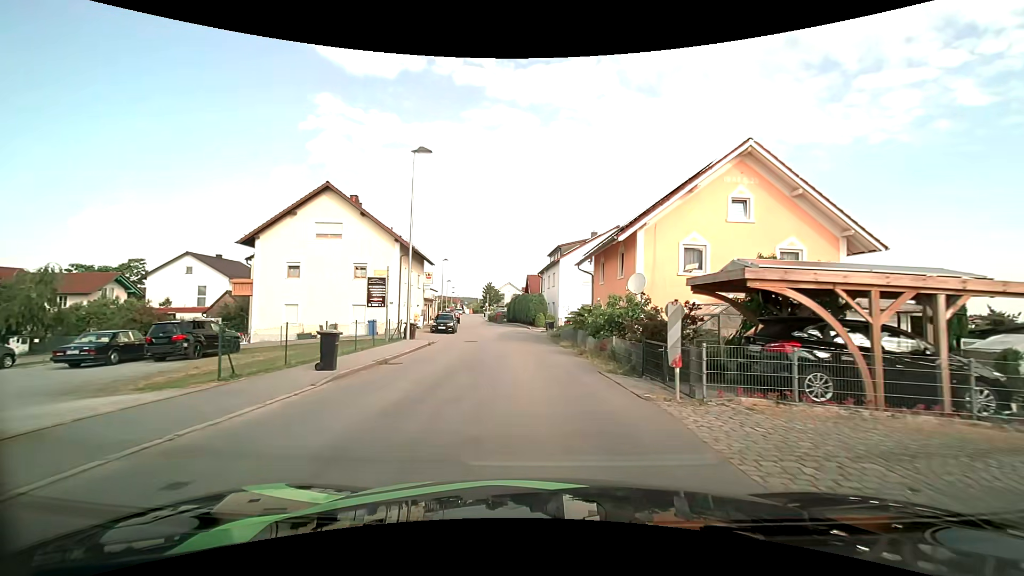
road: unclassified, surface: asphalt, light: Day
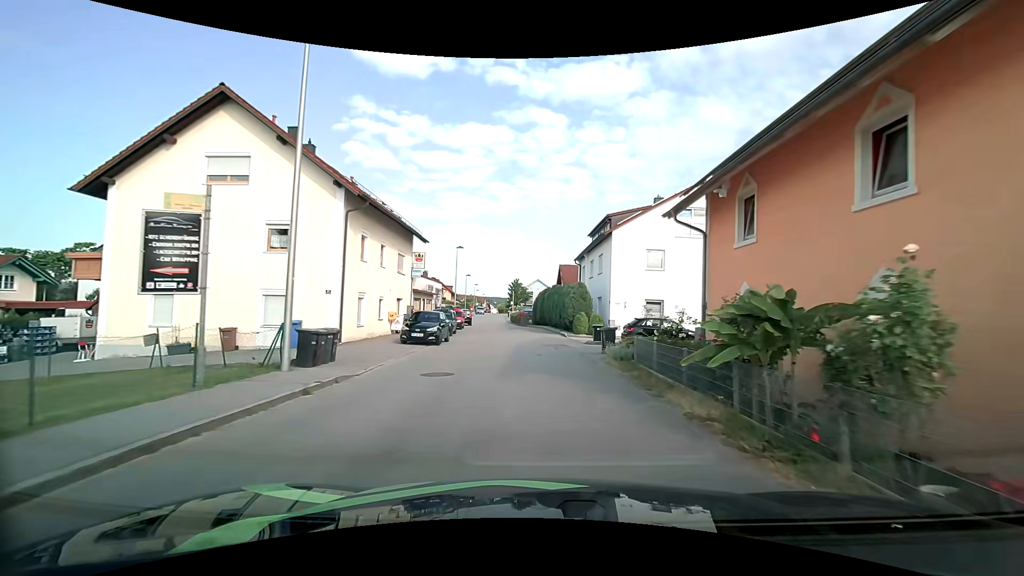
(-0.5, +15.3) m; -3°
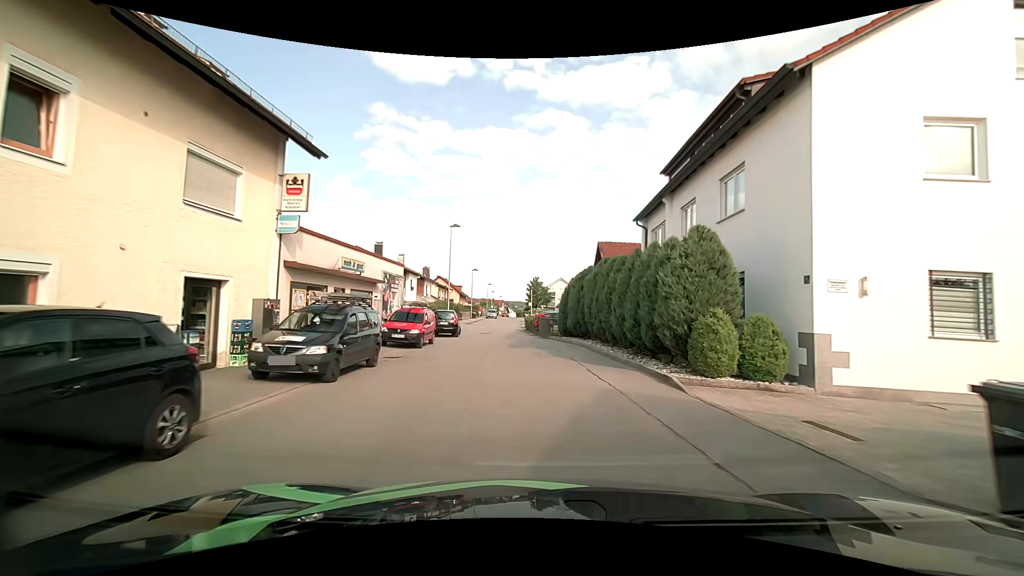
(-0.3, +19.8) m; -2°
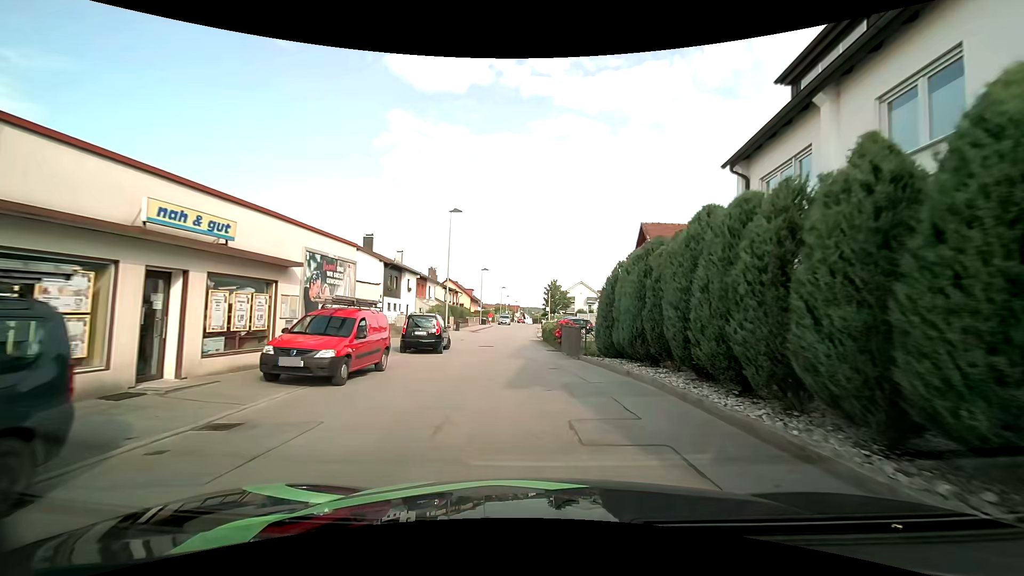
(-0.2, +9.8) m; -2°
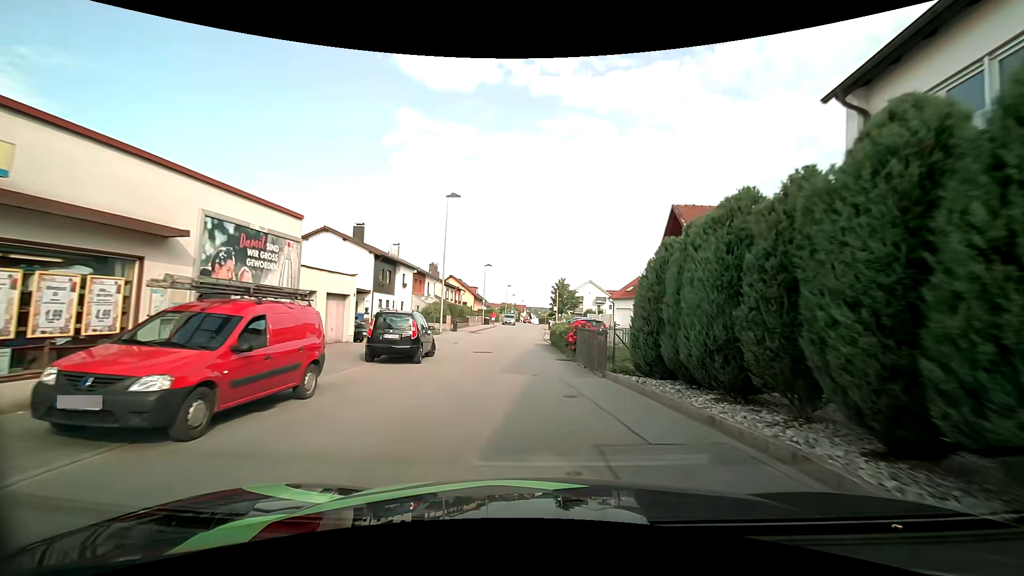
(0.0, +4.9) m; -2°
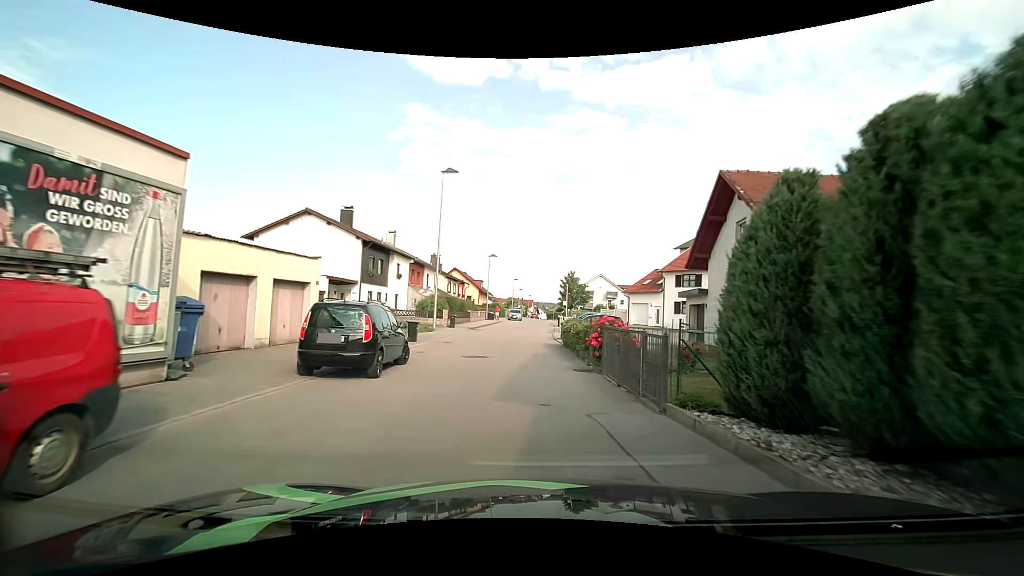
(+0.1, +4.9) m; -1°
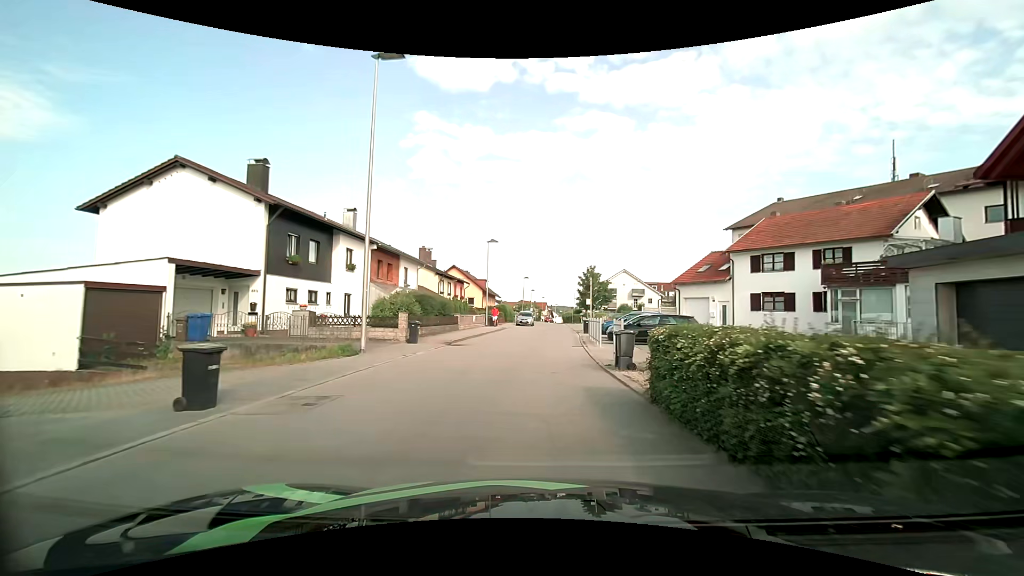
(+0.1, +14.7) m; 0°
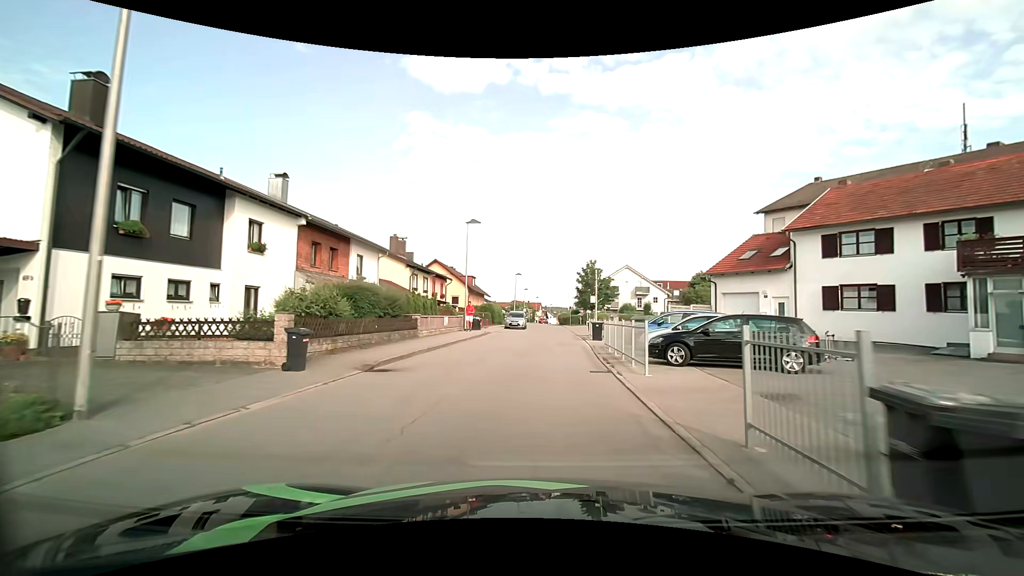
(0.0, +9.8) m; +1°
(0, +10) (0, +20) (+1, +30) (+1, +40) (+1, +50) (+1, +60) (+1, +70) (+1, +80) (+2, +90) (+2, +100) m
